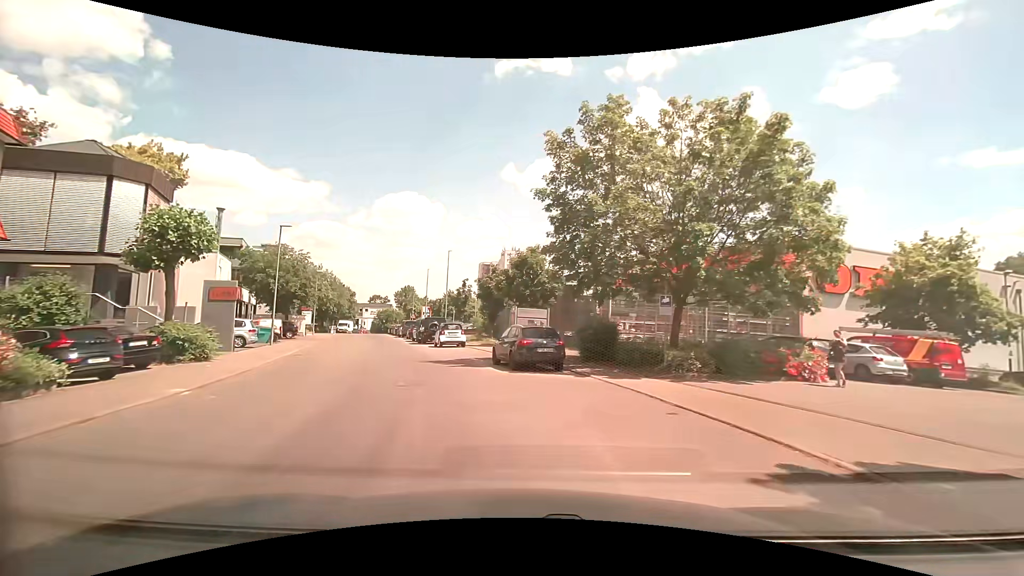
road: unclassified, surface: asphalt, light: Day
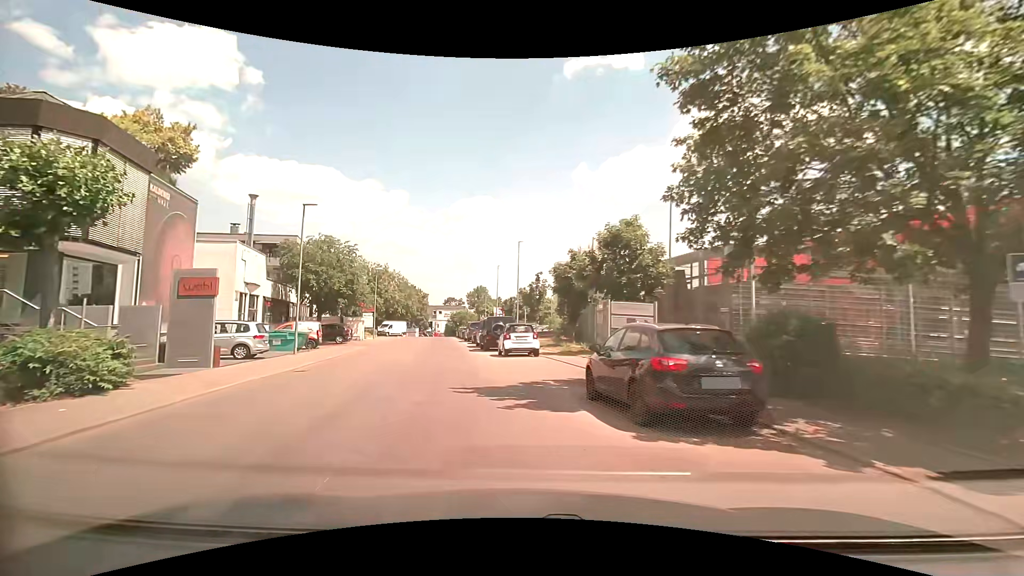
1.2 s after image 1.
(-0.6, +8.5) m; -9°
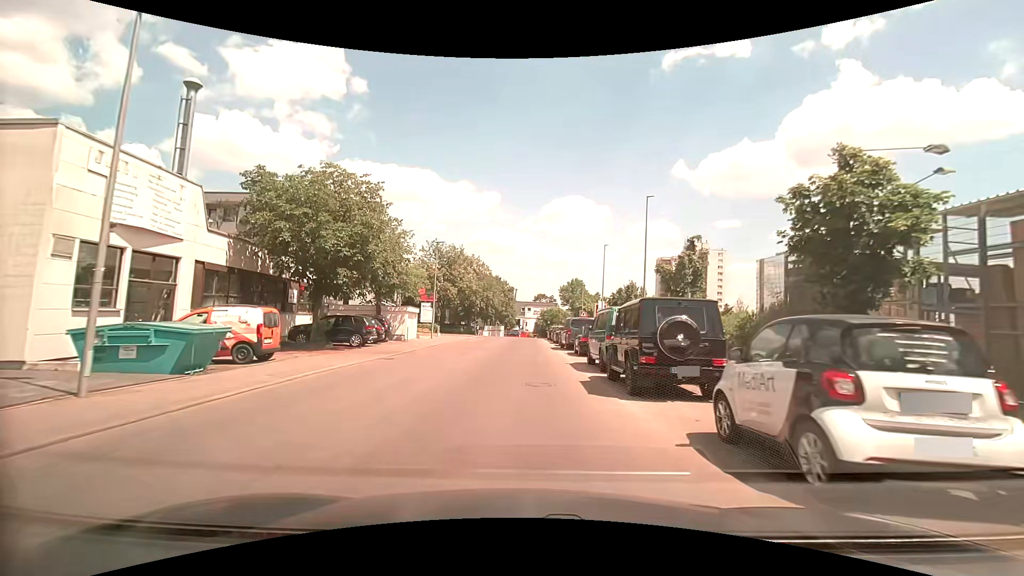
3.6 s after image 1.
(-2.5, +18.2) m; -11°
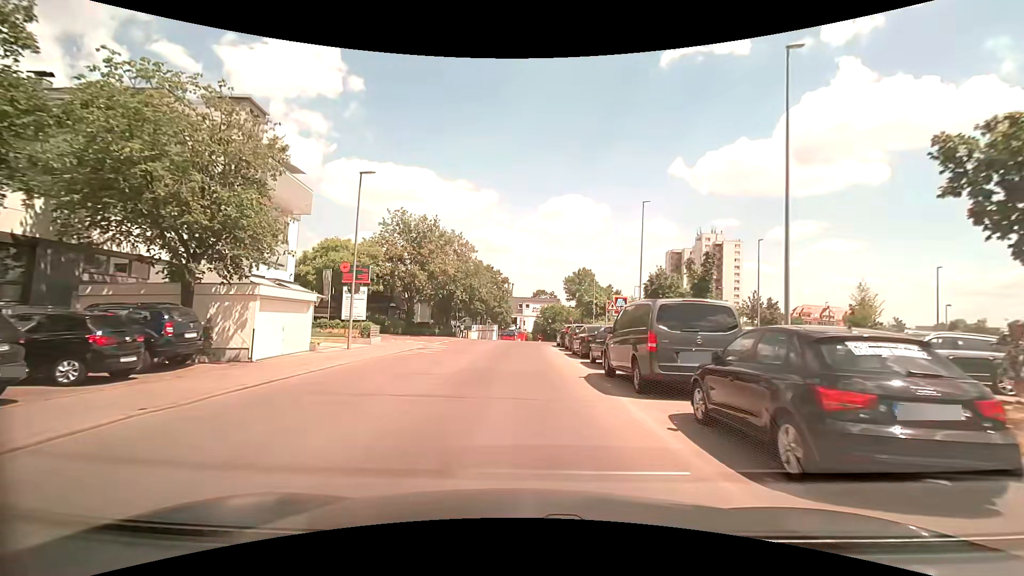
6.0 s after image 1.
(0.0, +18.8) m; 0°
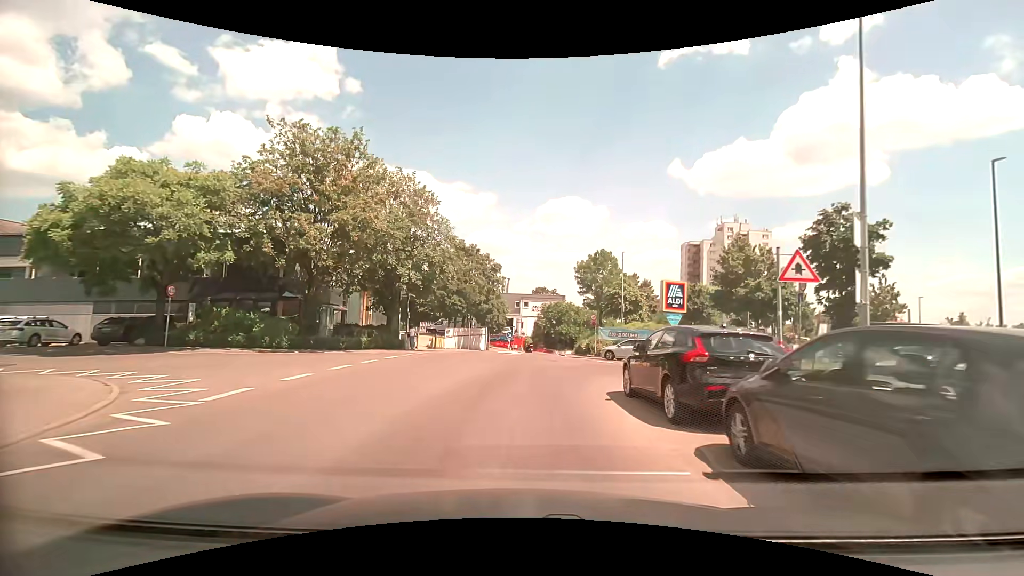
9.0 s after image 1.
(+0.2, +23.5) m; +1°
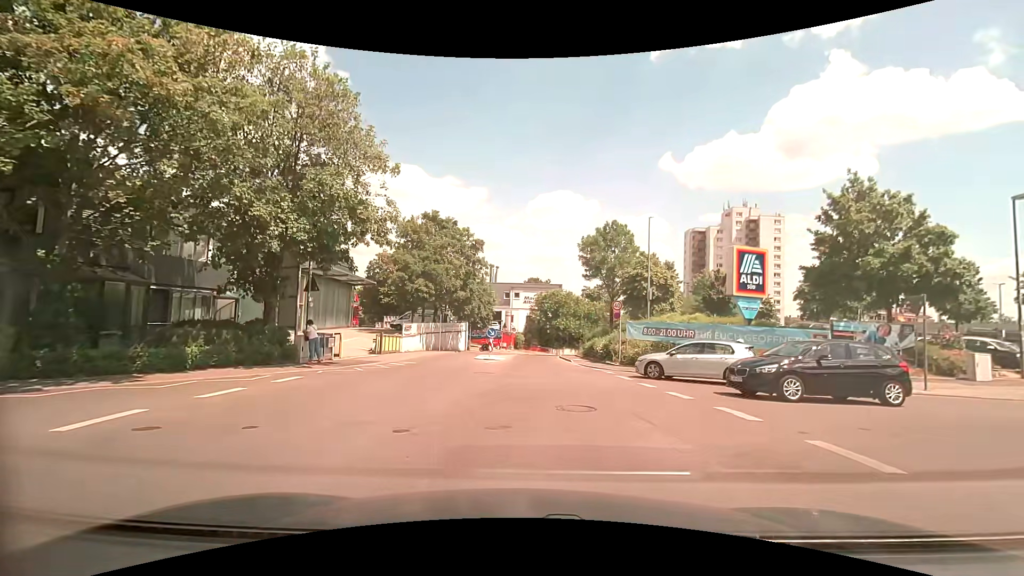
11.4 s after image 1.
(+0.1, +14.3) m; +1°
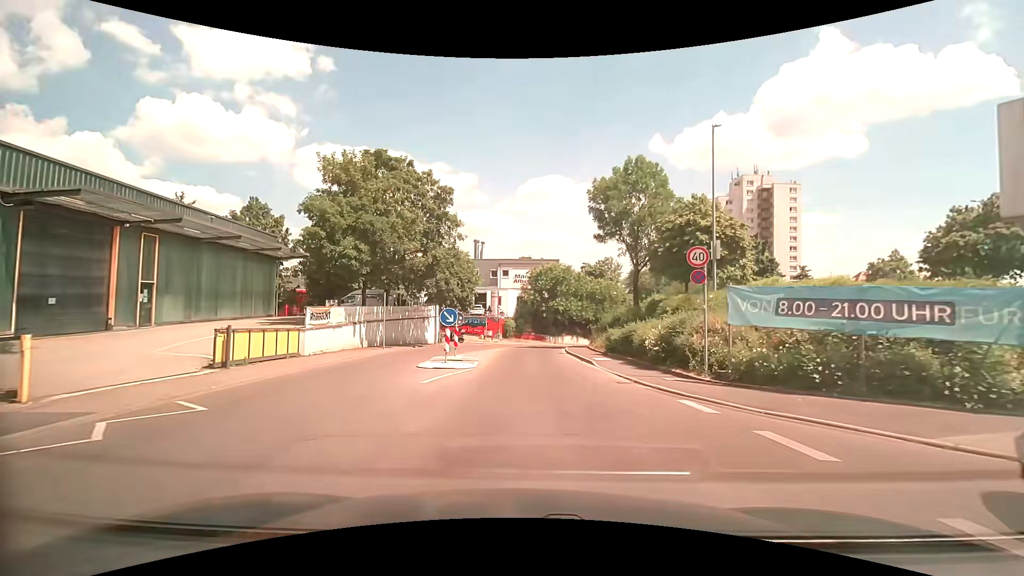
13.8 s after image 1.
(+0.2, +15.2) m; +2°
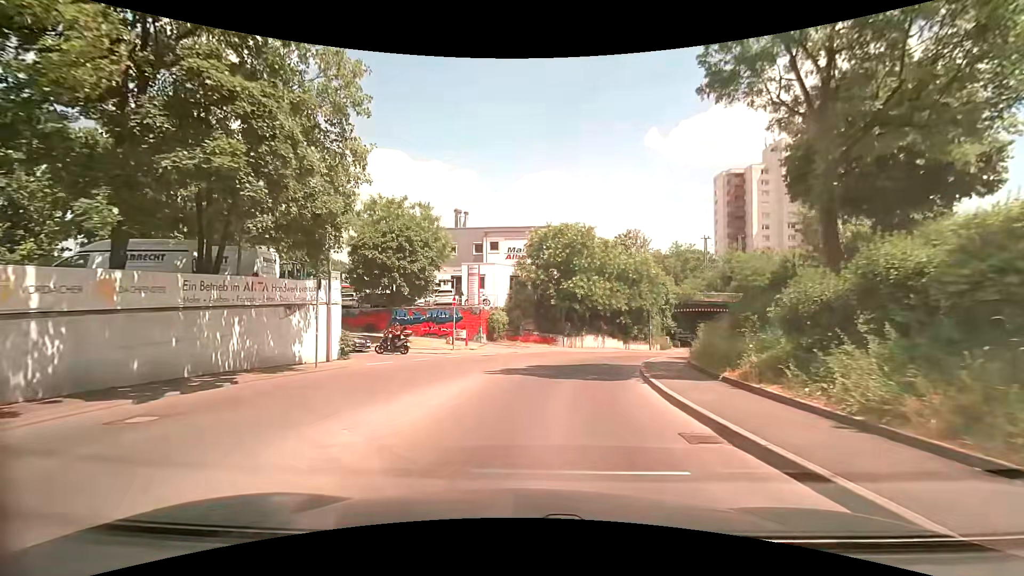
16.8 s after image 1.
(-0.3, +23.5) m; -1°
